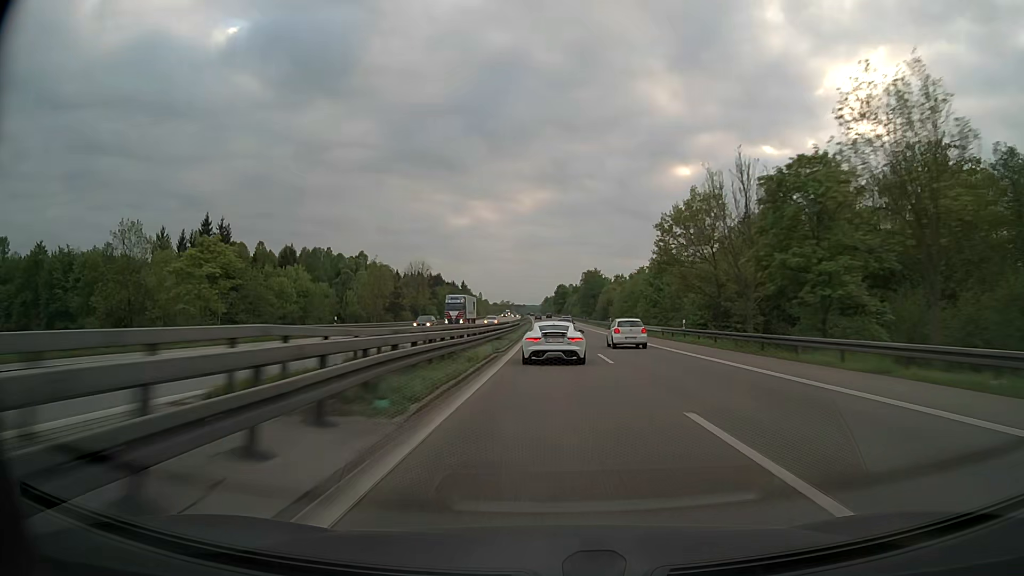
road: motorway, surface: asphalt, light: Day
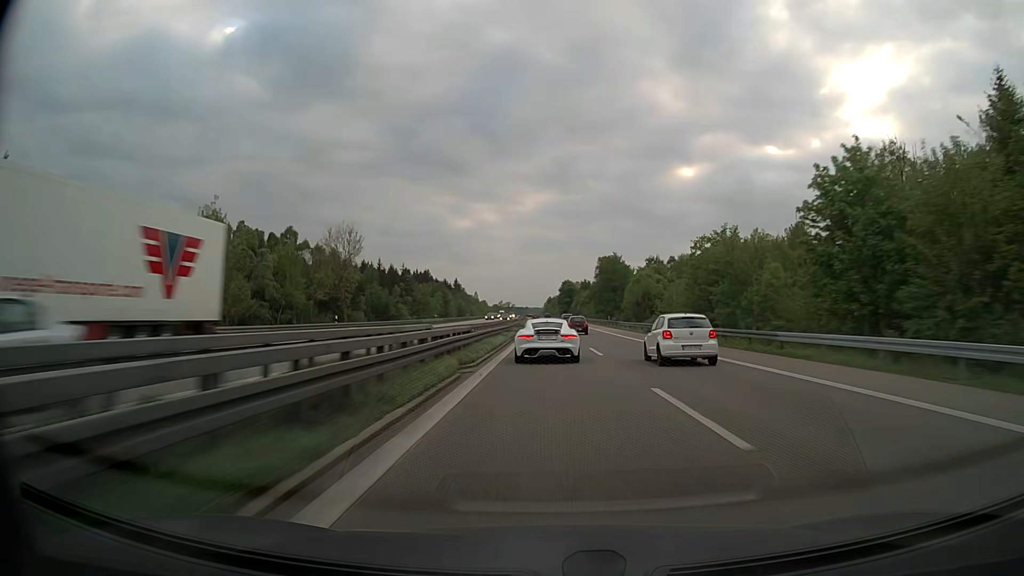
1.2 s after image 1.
(0.0, +50.6) m; 0°
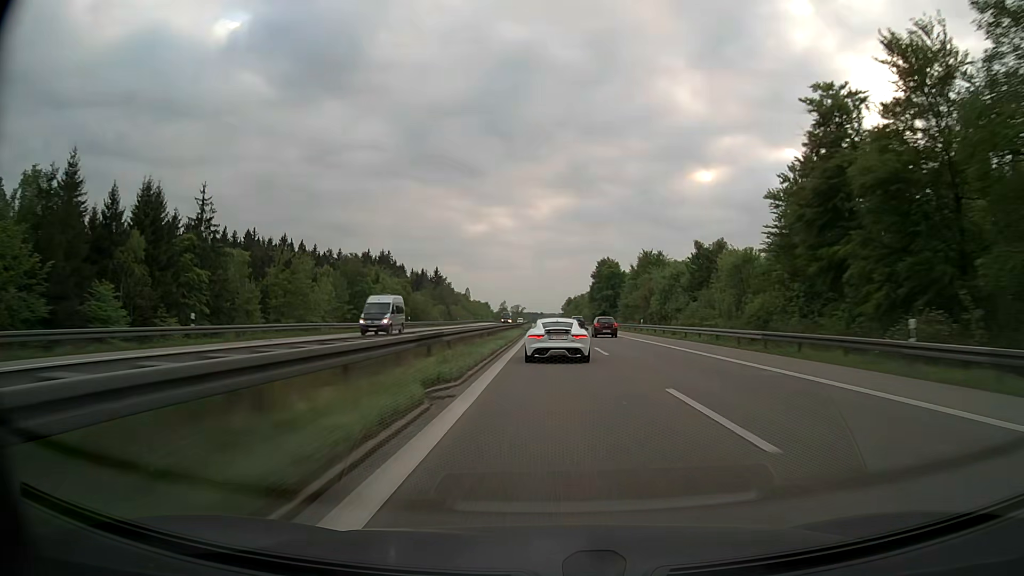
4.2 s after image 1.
(-2.0, +124.5) m; -2°
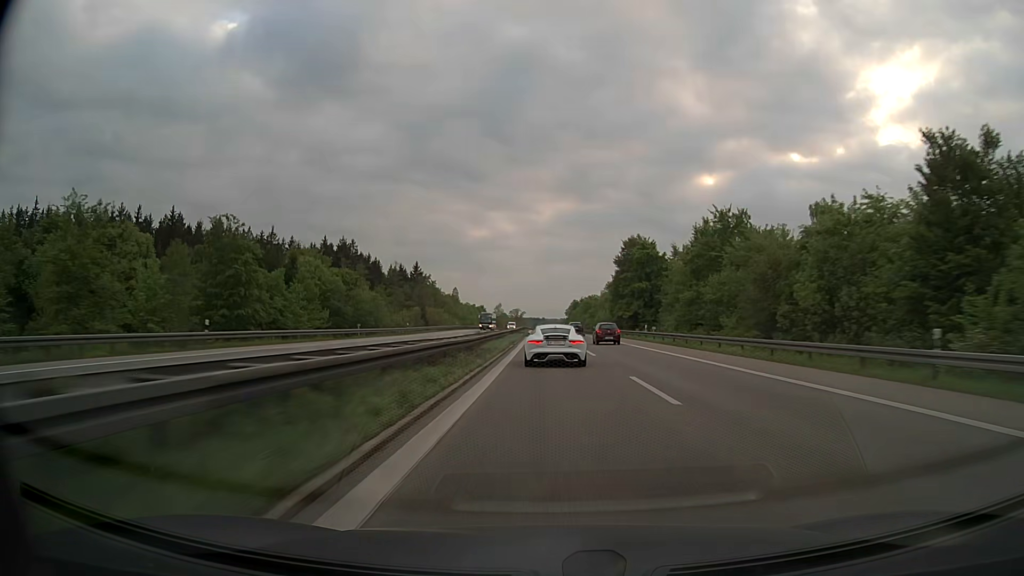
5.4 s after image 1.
(-0.1, +49.4) m; 0°
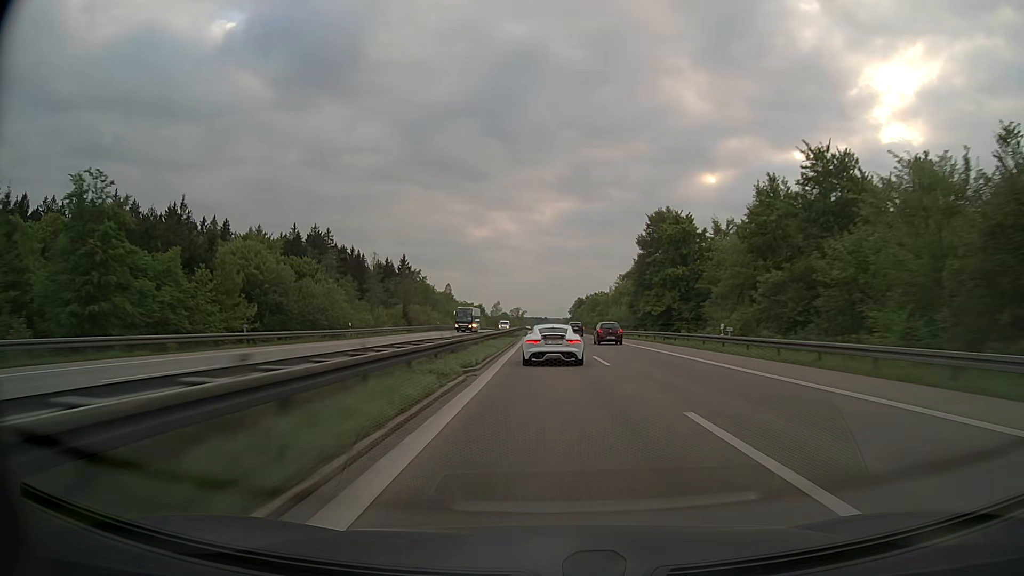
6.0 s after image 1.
(0.0, +25.1) m; 0°
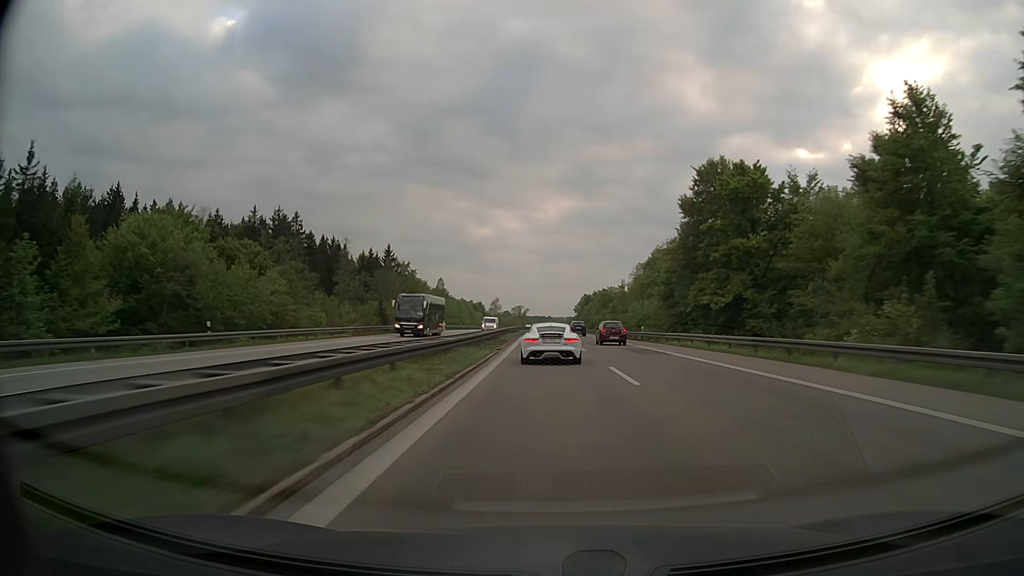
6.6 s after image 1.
(-0.1, +25.5) m; 0°
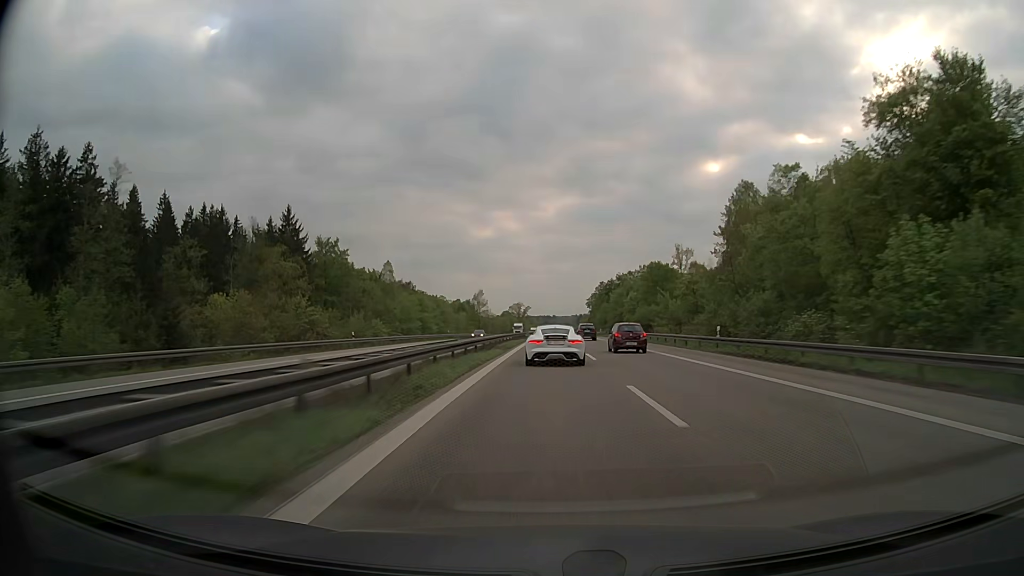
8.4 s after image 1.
(-0.5, +77.1) m; 0°
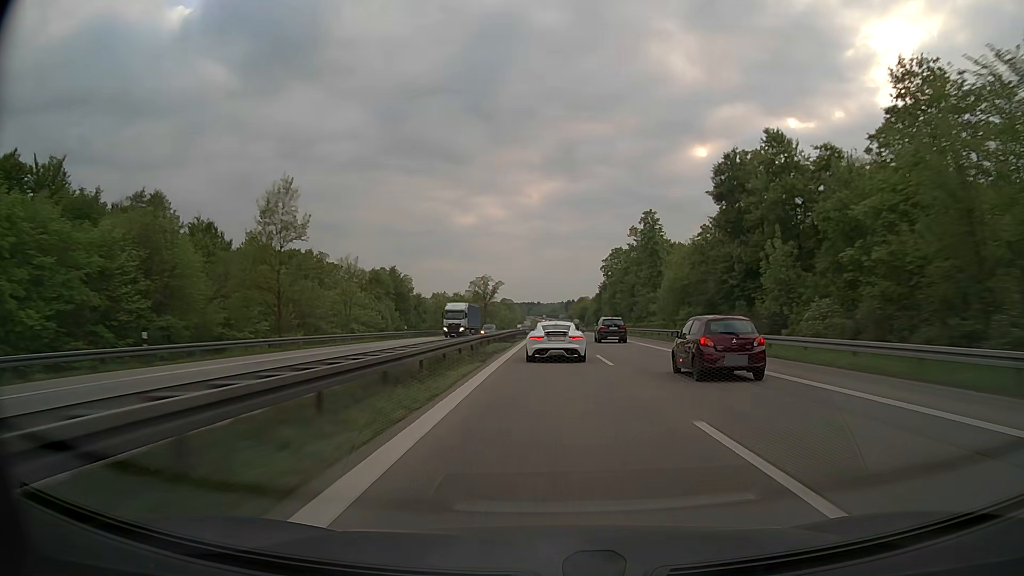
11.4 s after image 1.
(+0.8, +131.4) m; +1°
(0, +10) (0, +20) (0, +30) (0, +40) (0, +50) (0, +60) (0, +70) (0, +80) (+1, +90) (+1, +100) m
